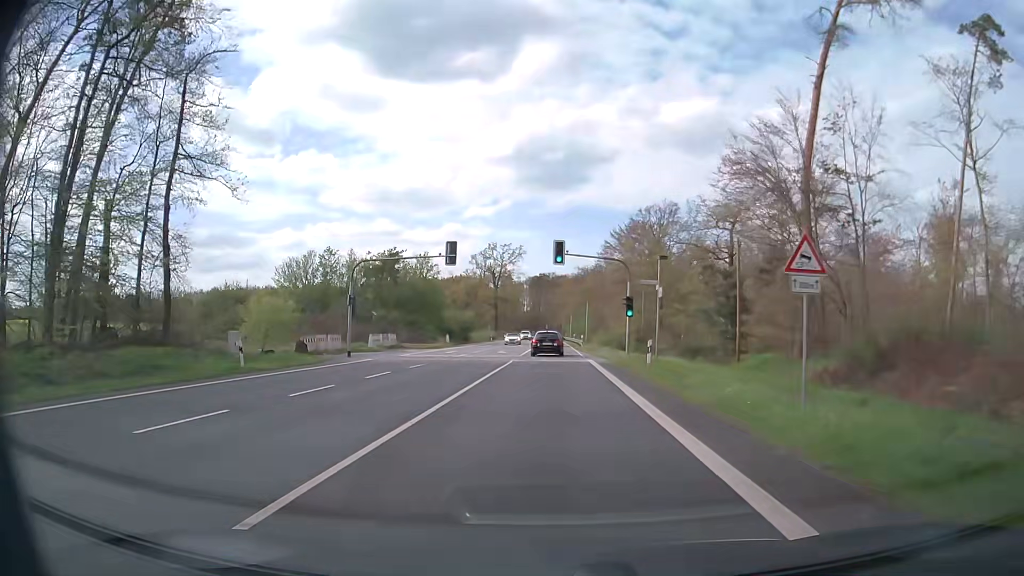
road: primary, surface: asphalt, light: Day
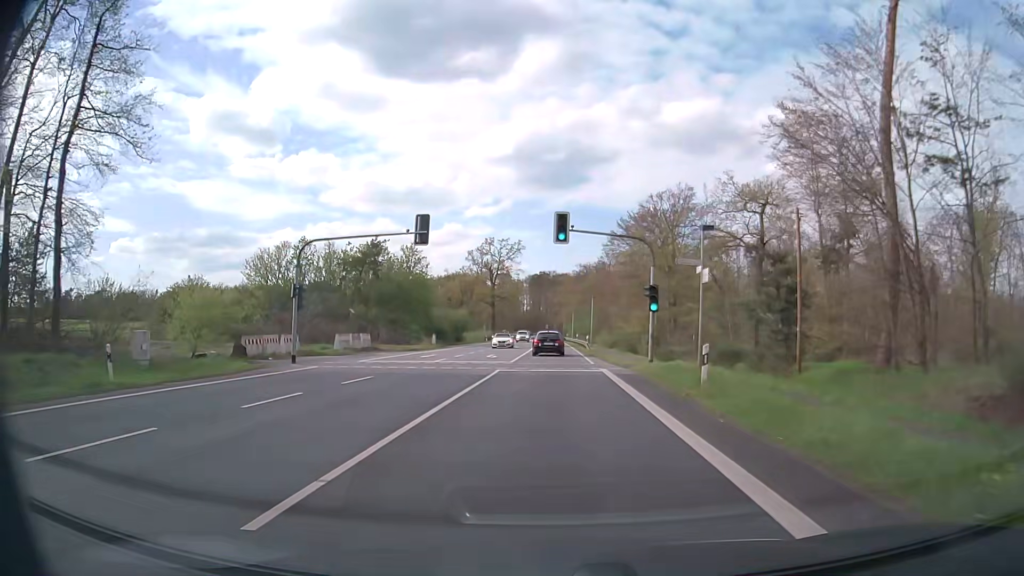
(0.0, +8.7) m; 0°
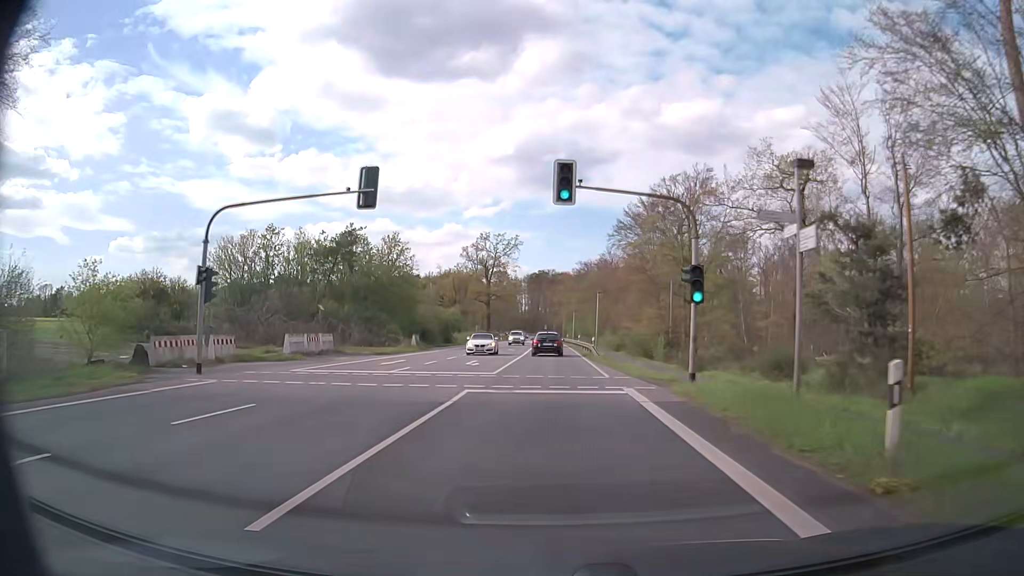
(0.0, +8.7) m; 0°
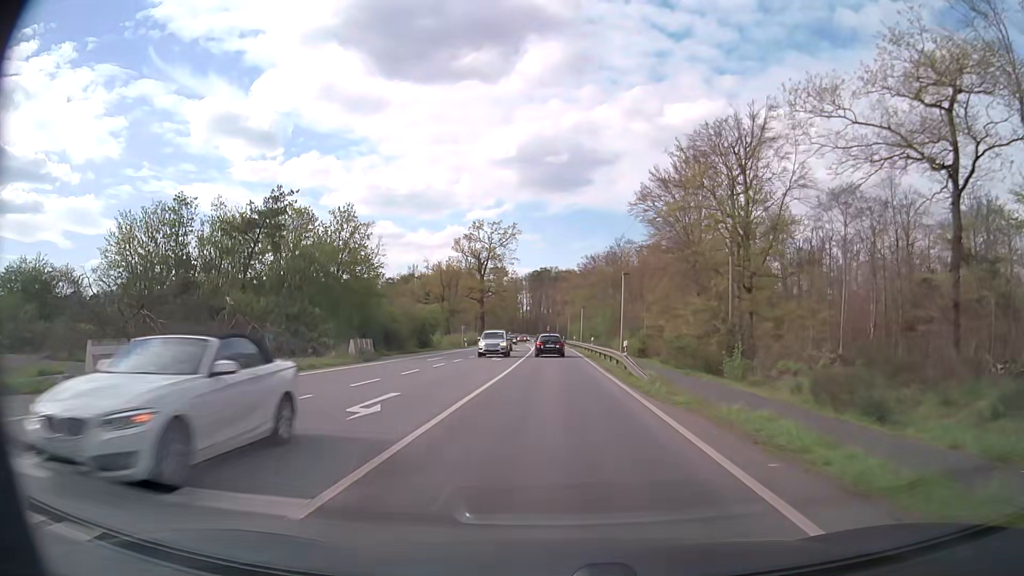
(-0.1, +17.8) m; 0°
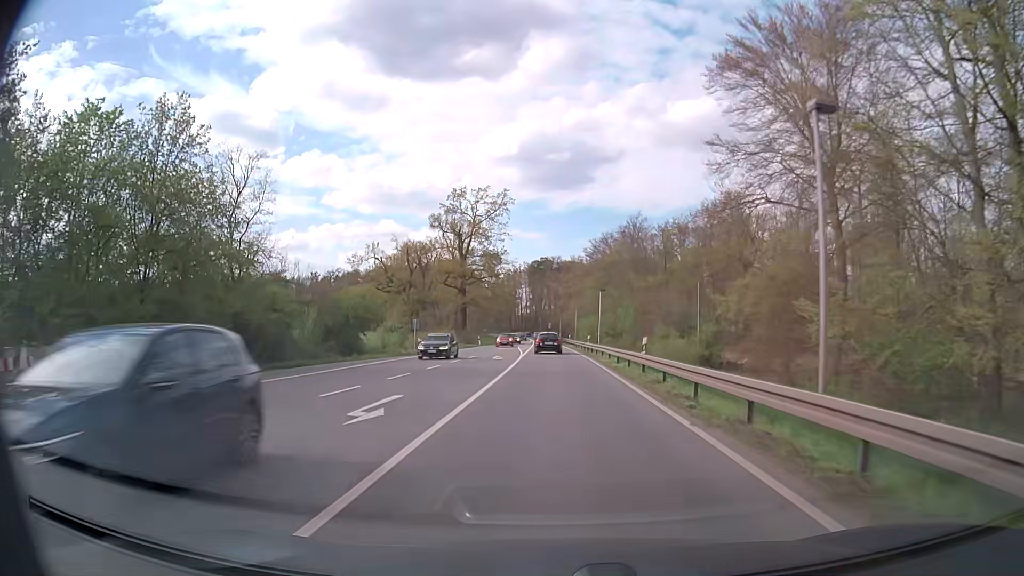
(0.0, +27.7) m; 0°
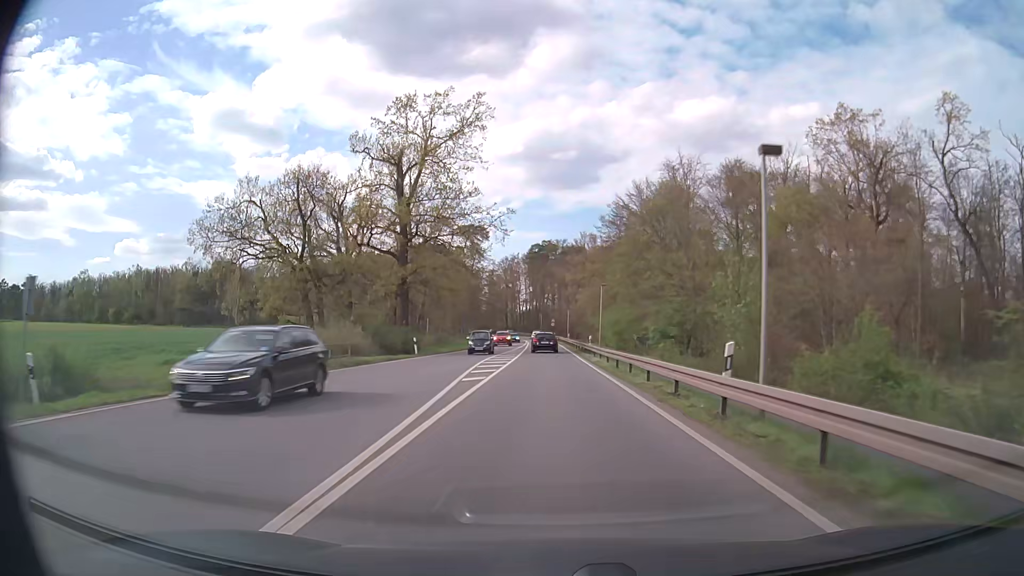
(-0.1, +39.6) m; 0°
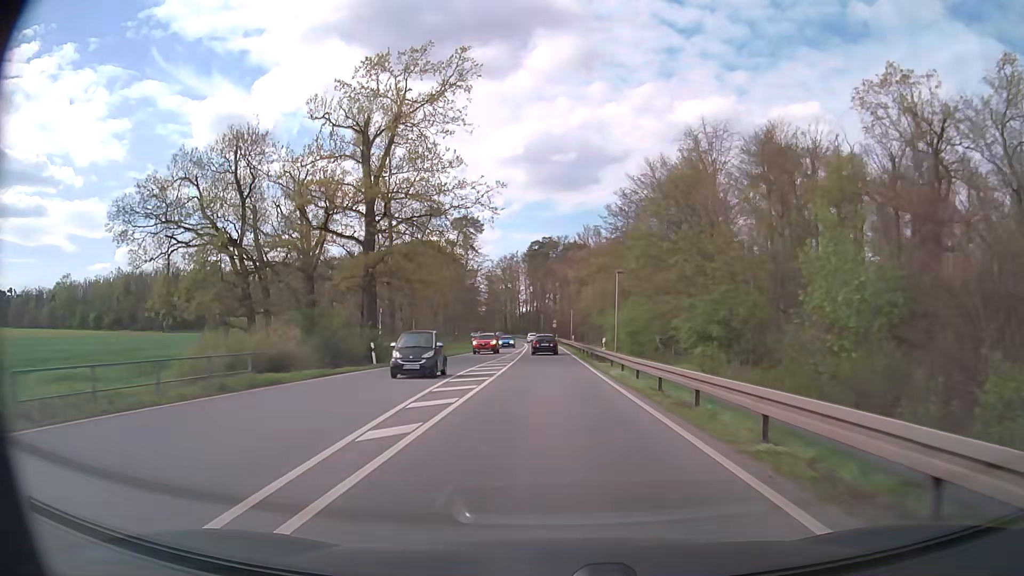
(0.0, +10.4) m; 0°
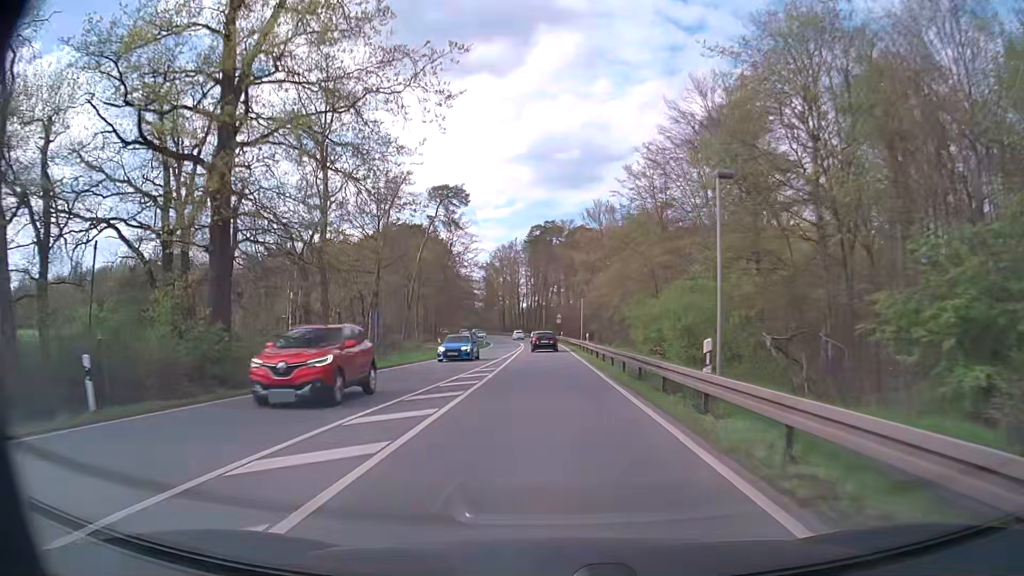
(-0.1, +21.4) m; -1°
(0, +10) (0, +20) (0, +30) (0, +40) (0, +50) (-1, +60) (-1, +70) (-2, +80) (-2, +90) (-4, +100) m
